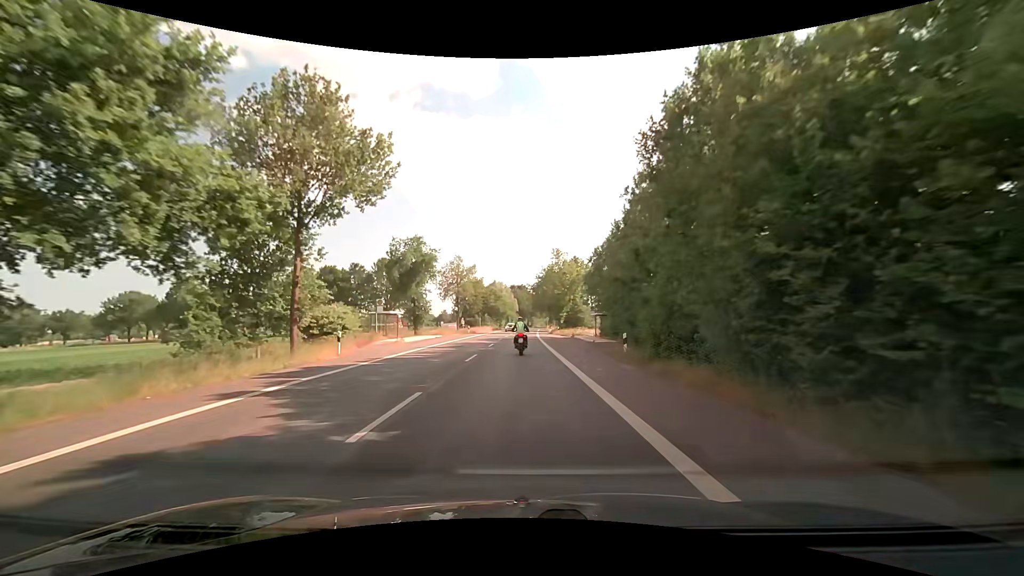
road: tertiary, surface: asphalt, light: Day
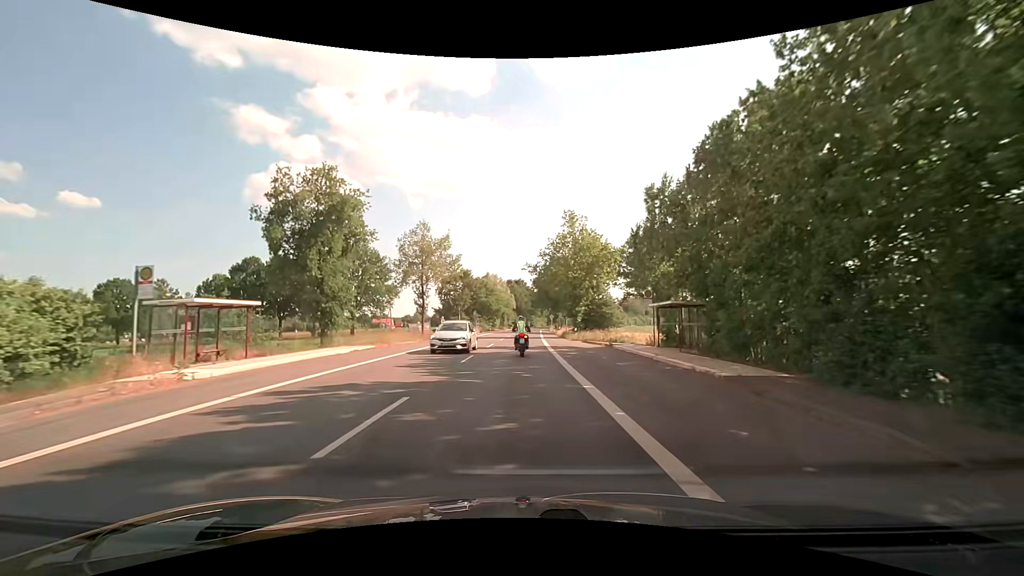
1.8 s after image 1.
(+0.2, +24.5) m; 0°
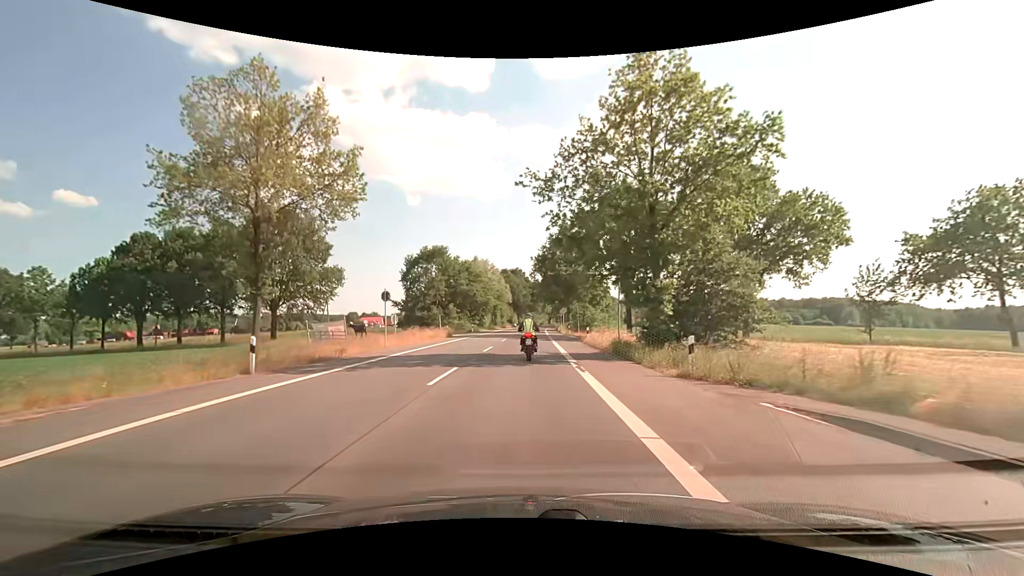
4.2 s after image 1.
(+0.3, +30.2) m; +1°
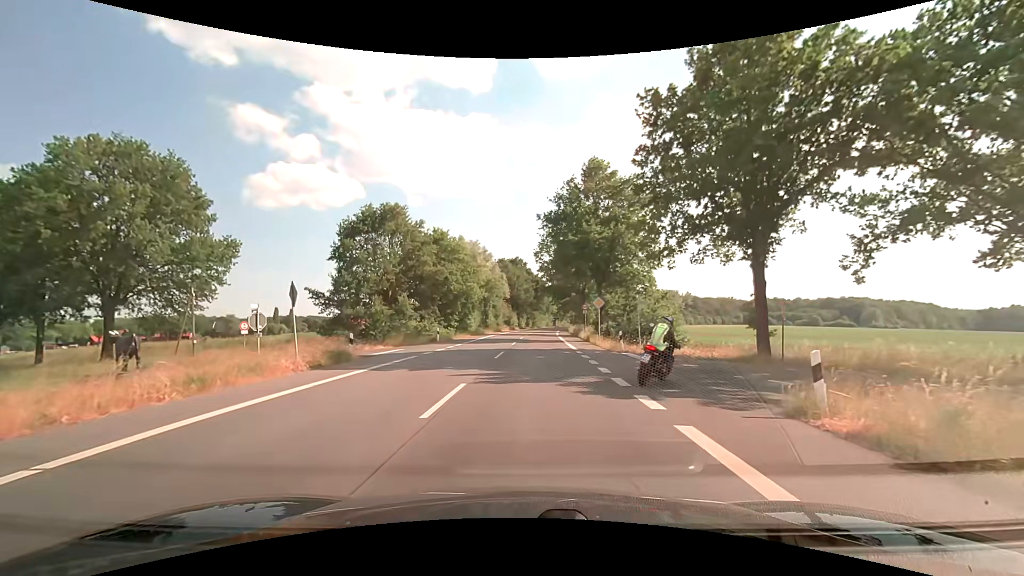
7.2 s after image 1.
(-0.2, +26.7) m; 0°
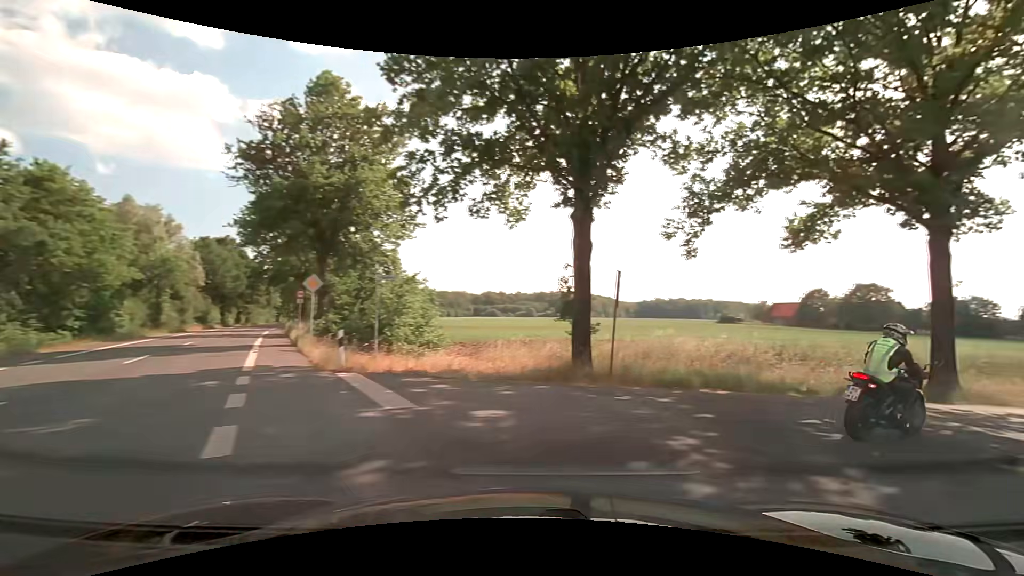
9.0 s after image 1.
(+1.4, +11.7) m; +28°
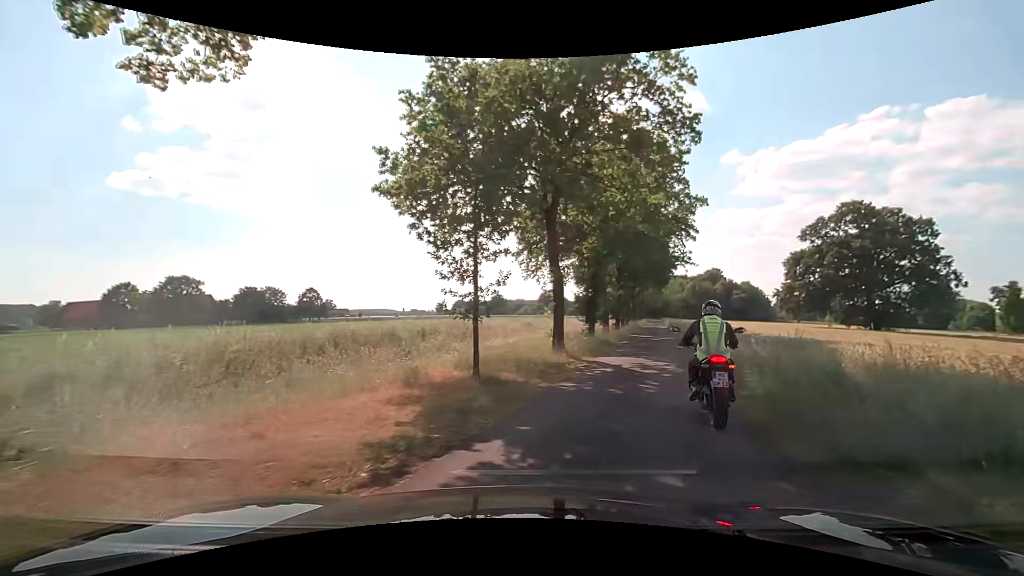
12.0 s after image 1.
(+9.5, +12.1) m; +68°
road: unclassified
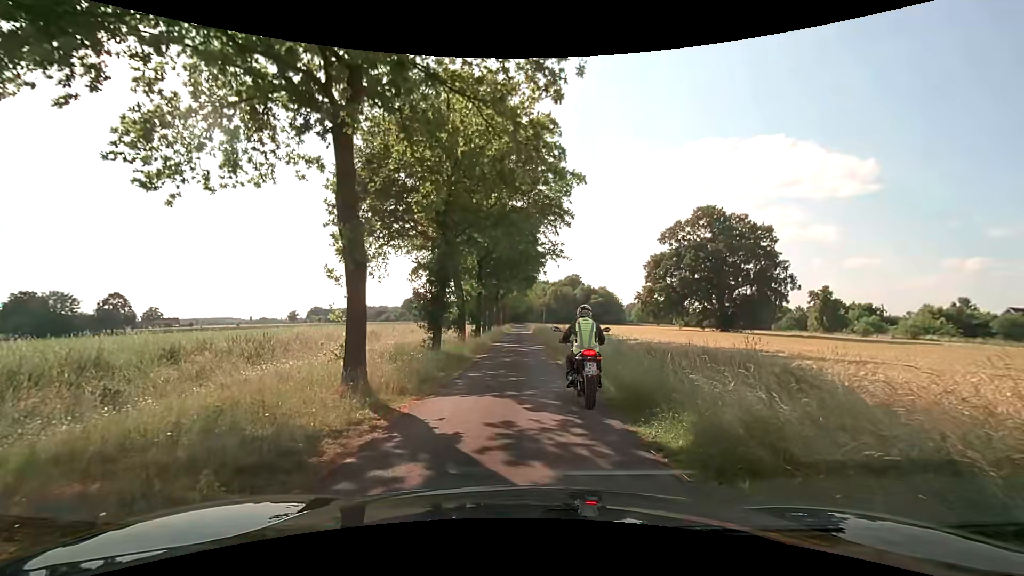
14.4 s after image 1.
(+1.4, +8.7) m; +16°
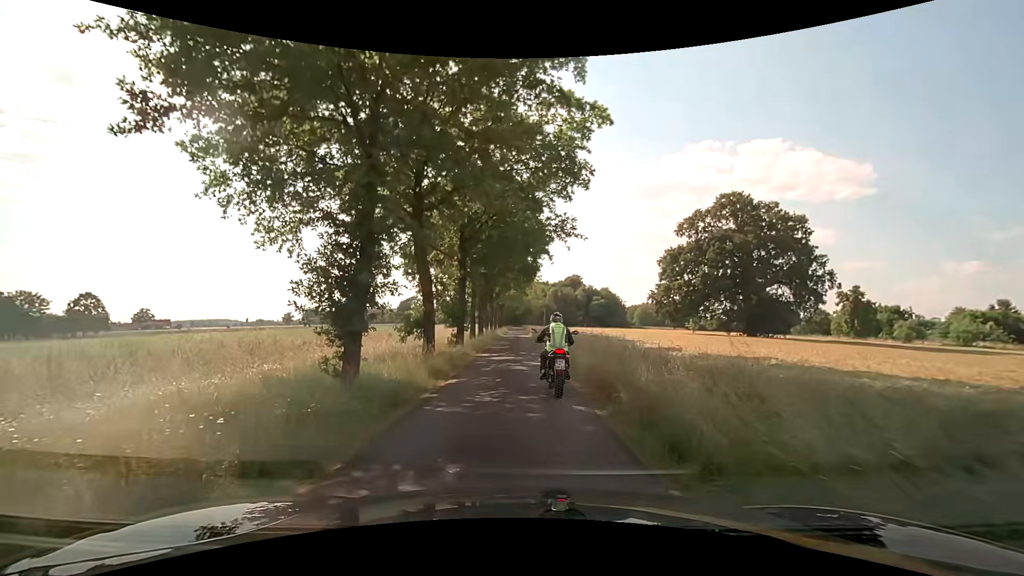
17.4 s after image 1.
(-0.1, +9.8) m; 0°
(0, +10) (0, +20) (0, +30) (-1, +40) (-1, +50) (-1, +60) (-1, +70) (-2, +80) (-2, +90) (-2, +100) m
